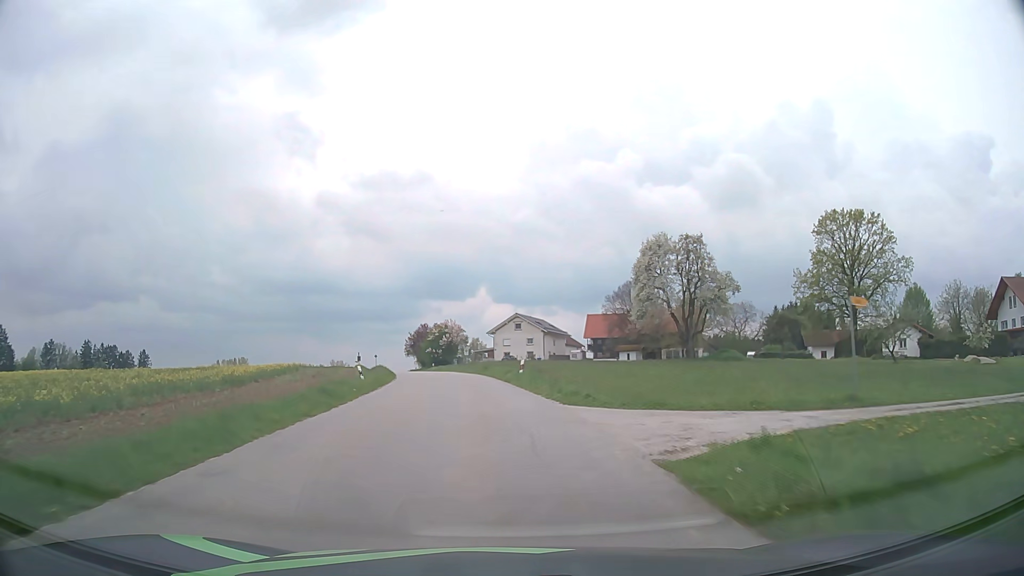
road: tertiary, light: Day
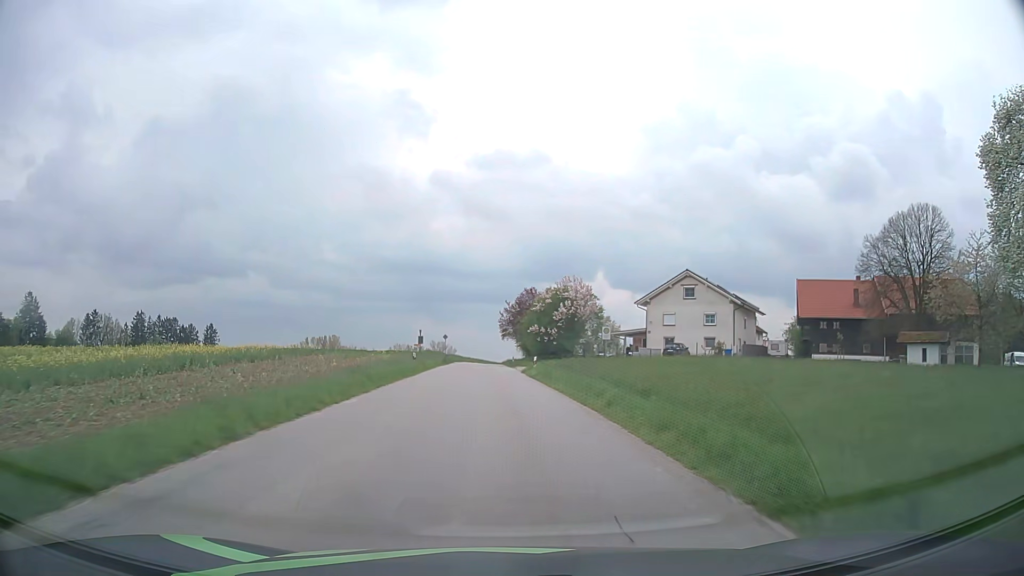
(-3.8, +48.5) m; -9°
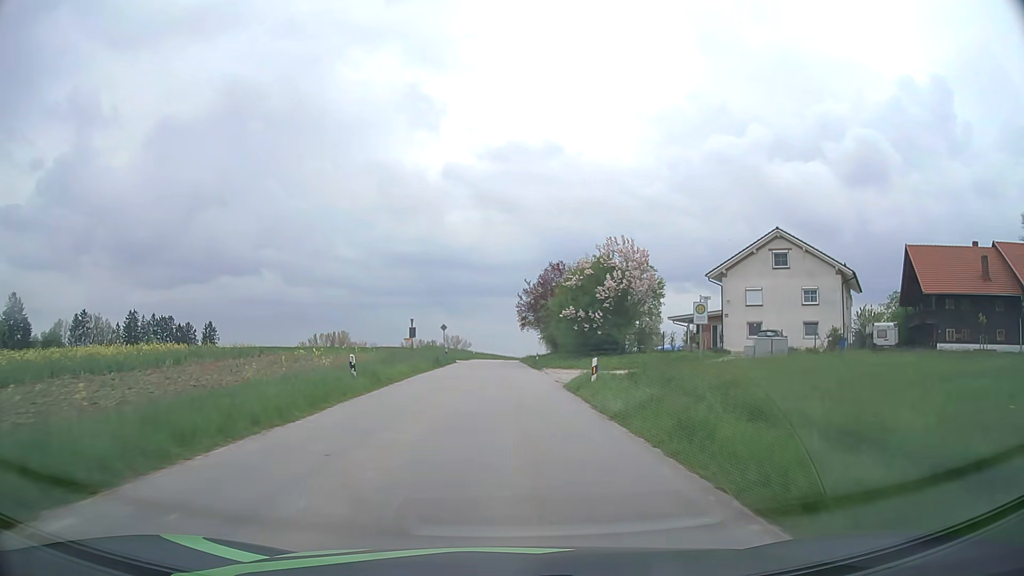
(-0.4, +19.4) m; -2°
(0, +10) (0, +20) (0, +30) (0, +40) (0, +50) (0, +60) (0, +70) (0, +80) (0, +90) (+1, +100) m
